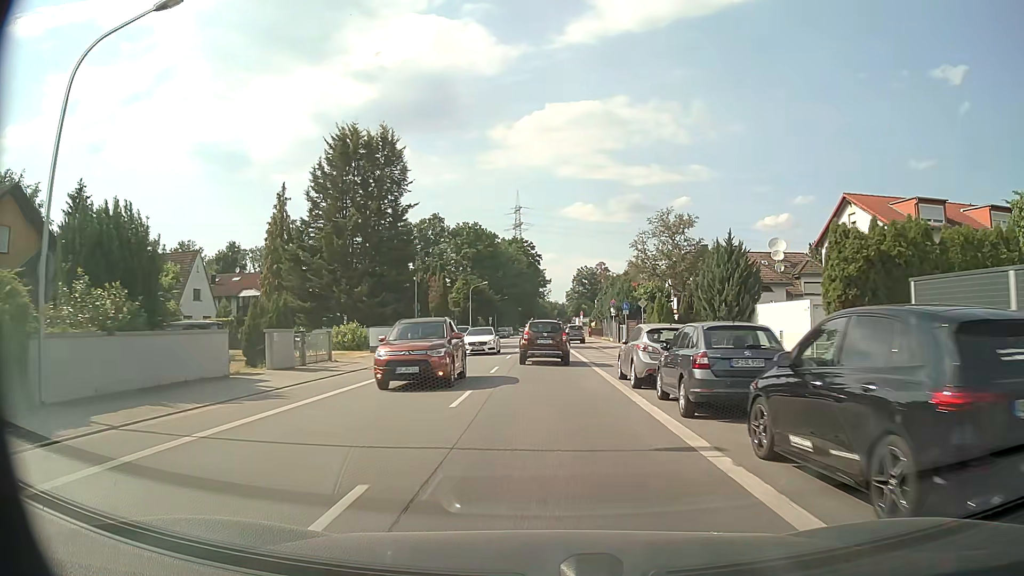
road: primary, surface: asphalt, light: Day
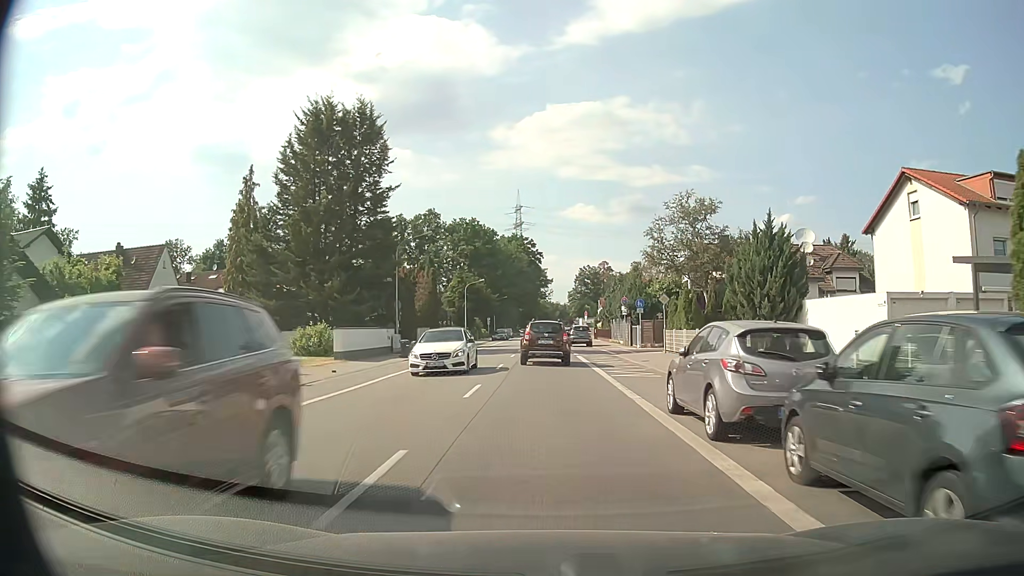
(0.0, +7.1) m; 0°
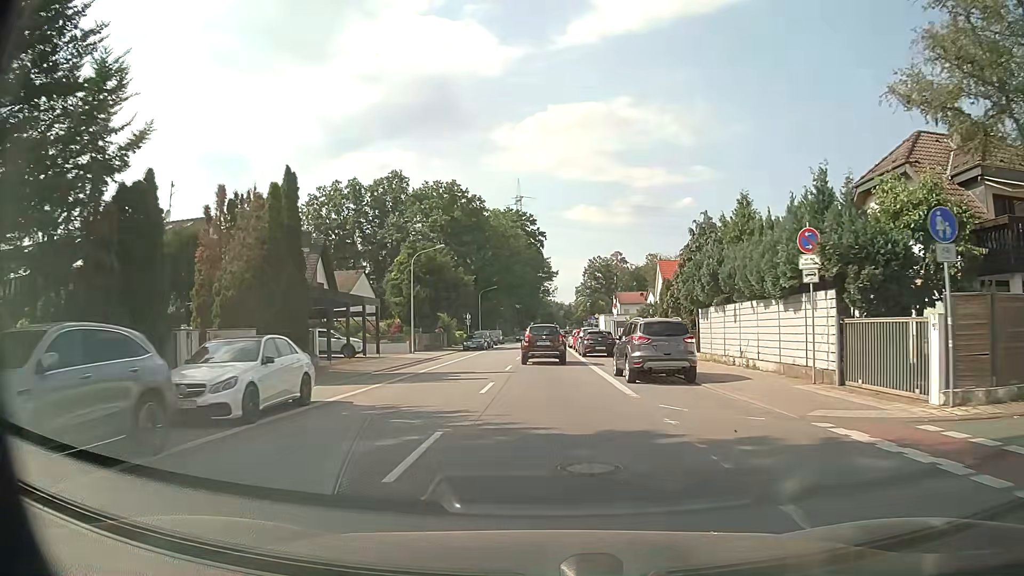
(0.0, +35.5) m; 0°
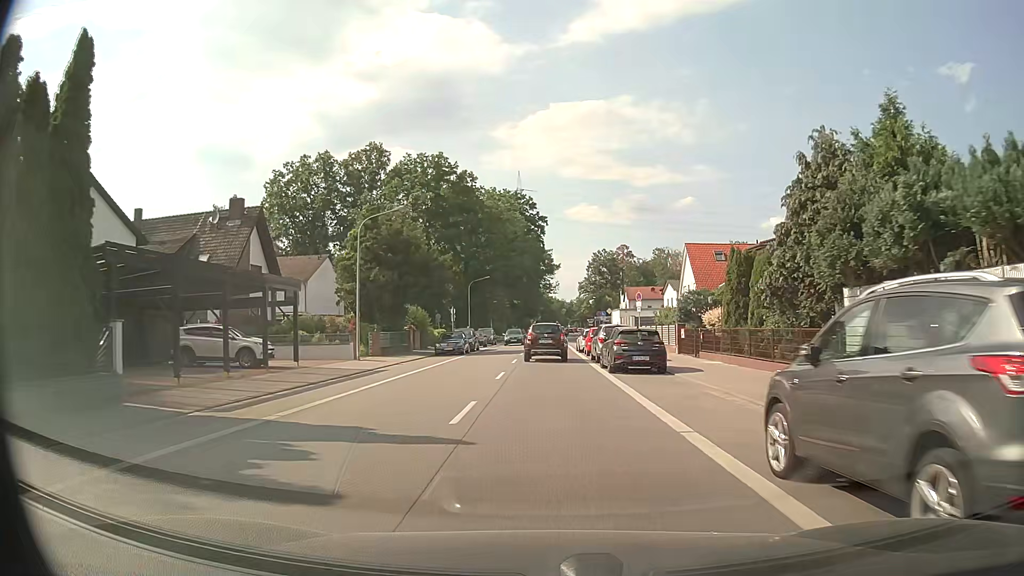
(+0.1, +14.4) m; 0°
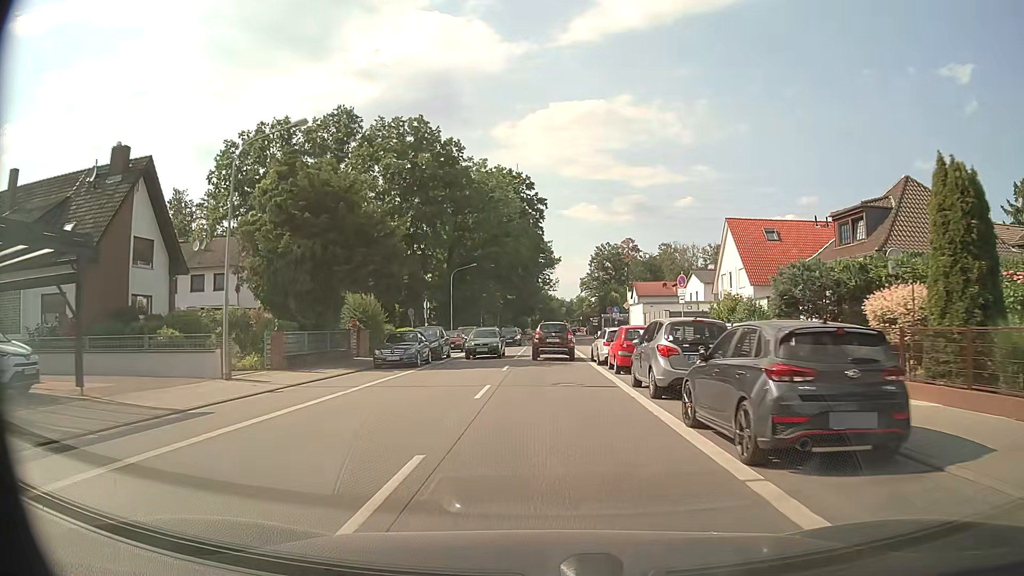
(+0.1, +14.6) m; 0°
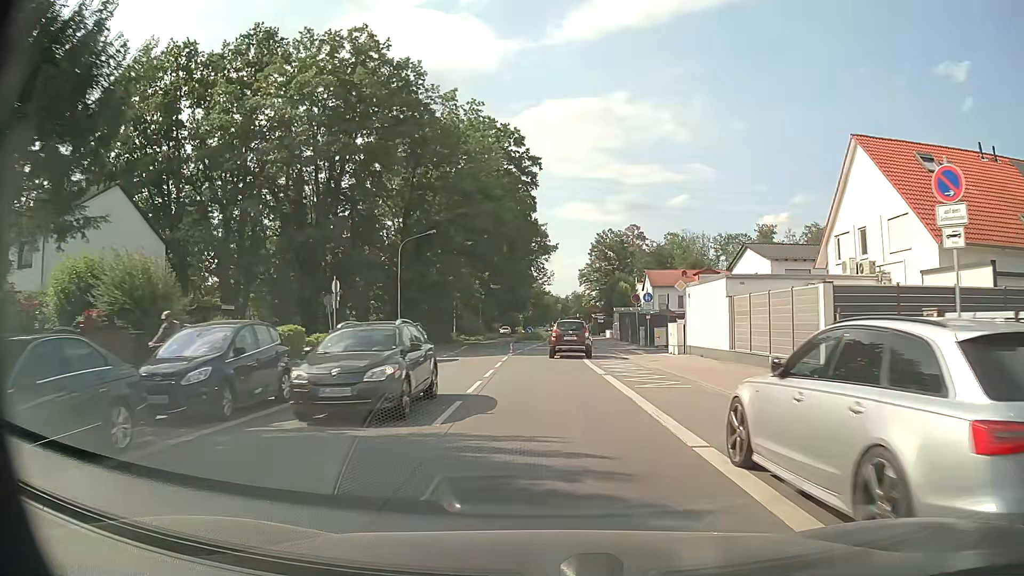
(+0.2, +21.9) m; +1°
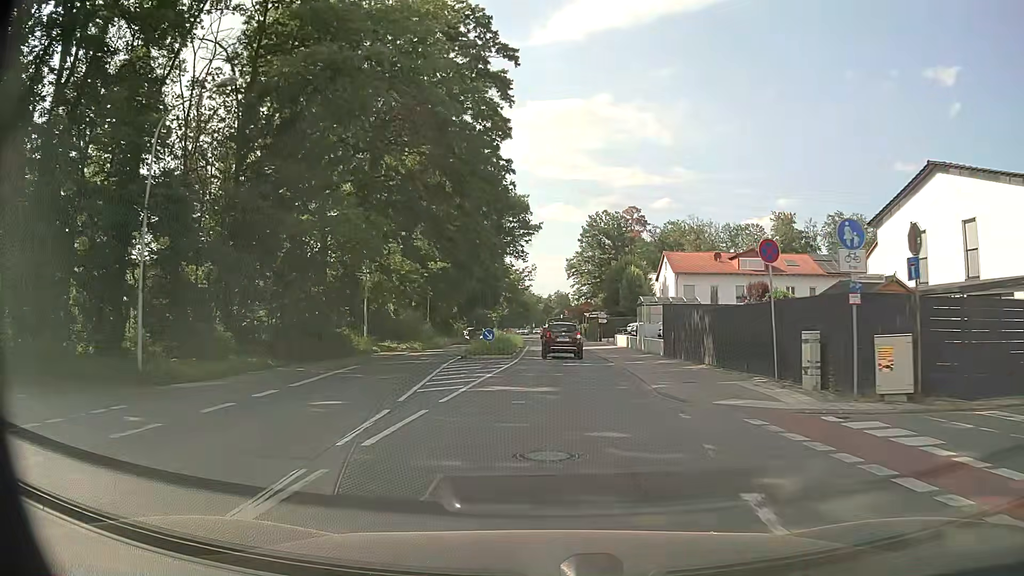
(+0.3, +28.6) m; +1°
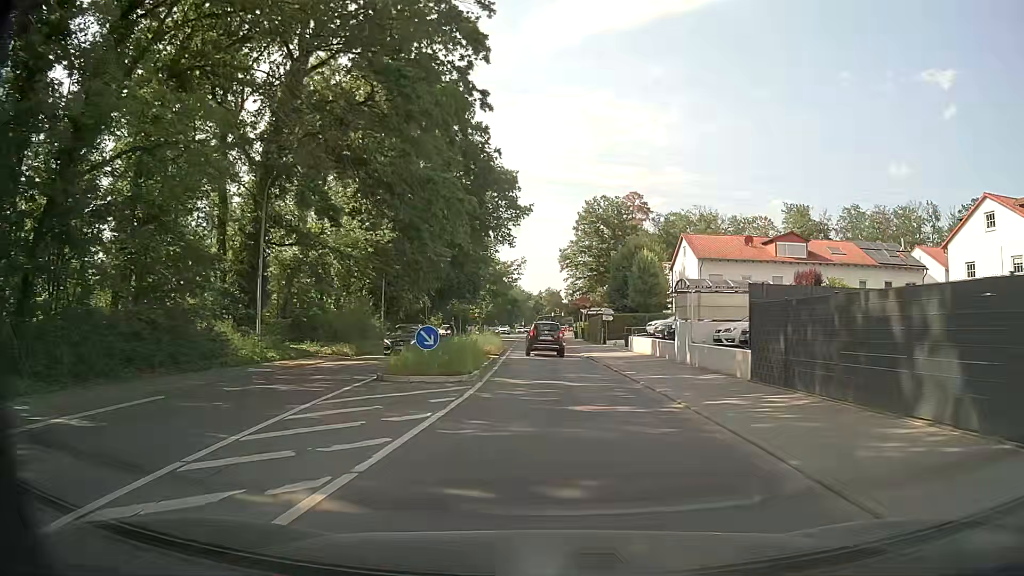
(+0.1, +14.3) m; 0°
(0, +10) (0, +20) (0, +30) (0, +40) (-1, +50) (-2, +60) (-2, +70) (-3, +80) (-3, +90) (-3, +100) m
